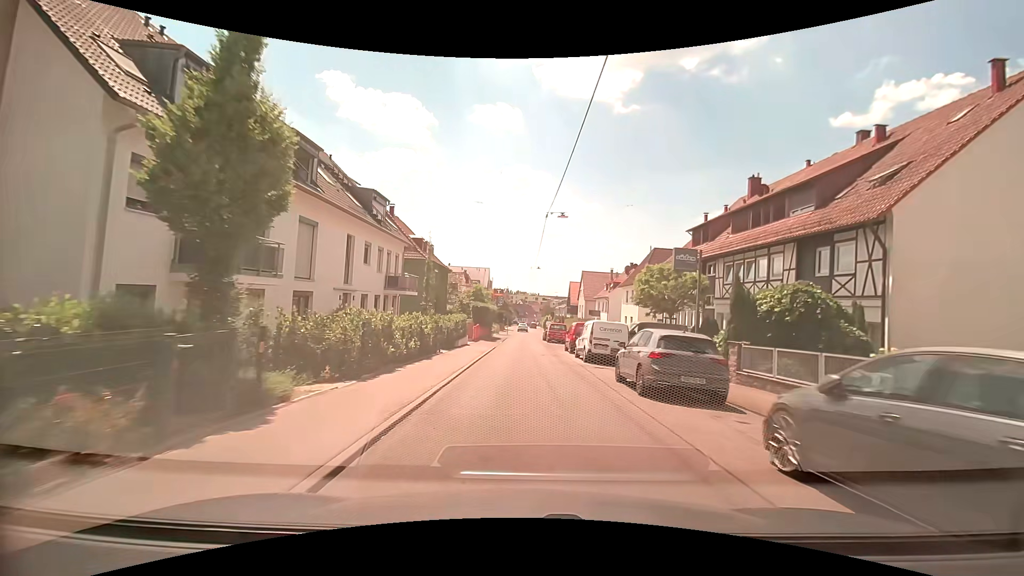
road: residential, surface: asphalt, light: Day
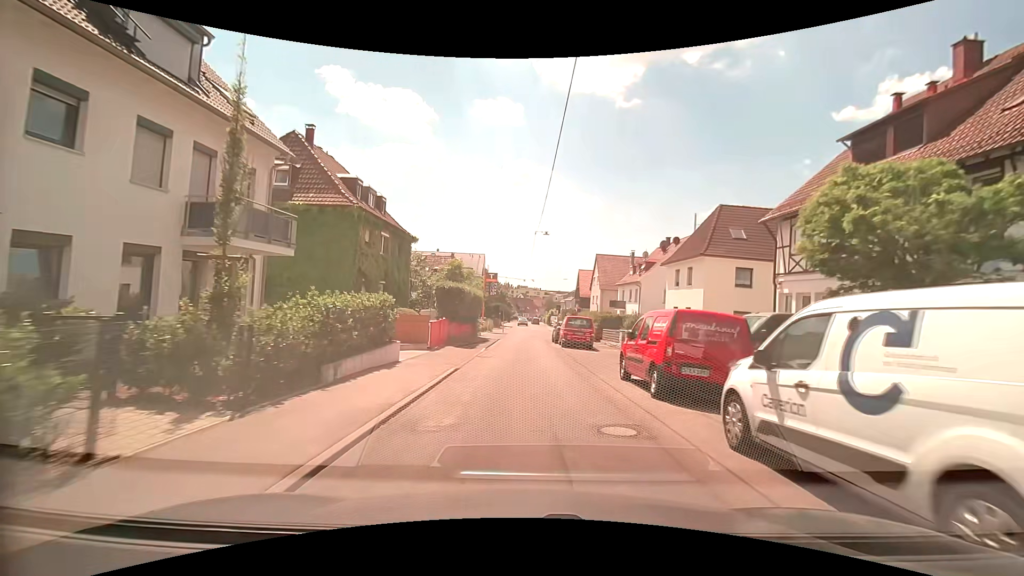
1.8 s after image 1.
(-0.2, +17.9) m; -1°
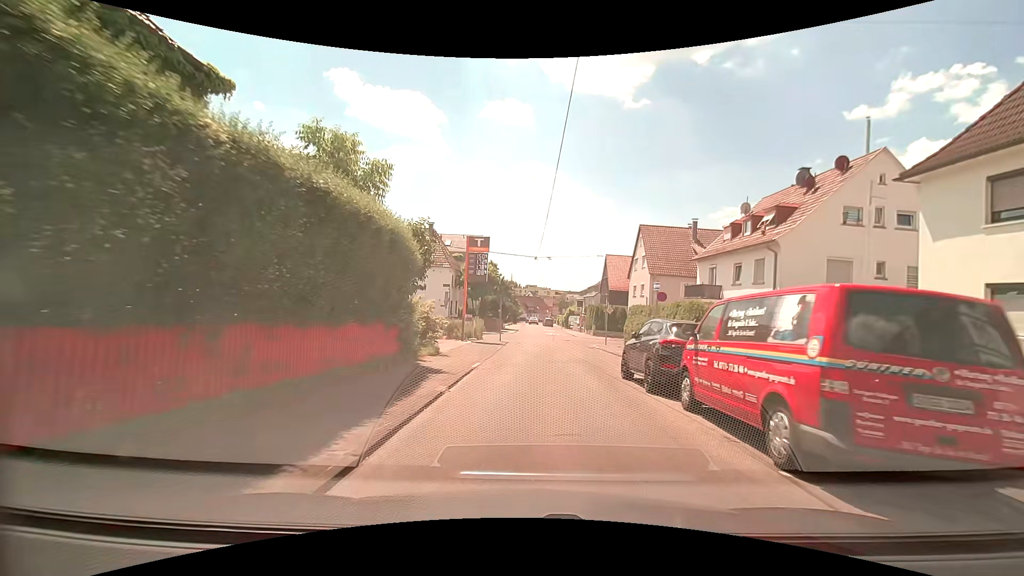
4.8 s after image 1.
(-0.2, +24.7) m; -1°
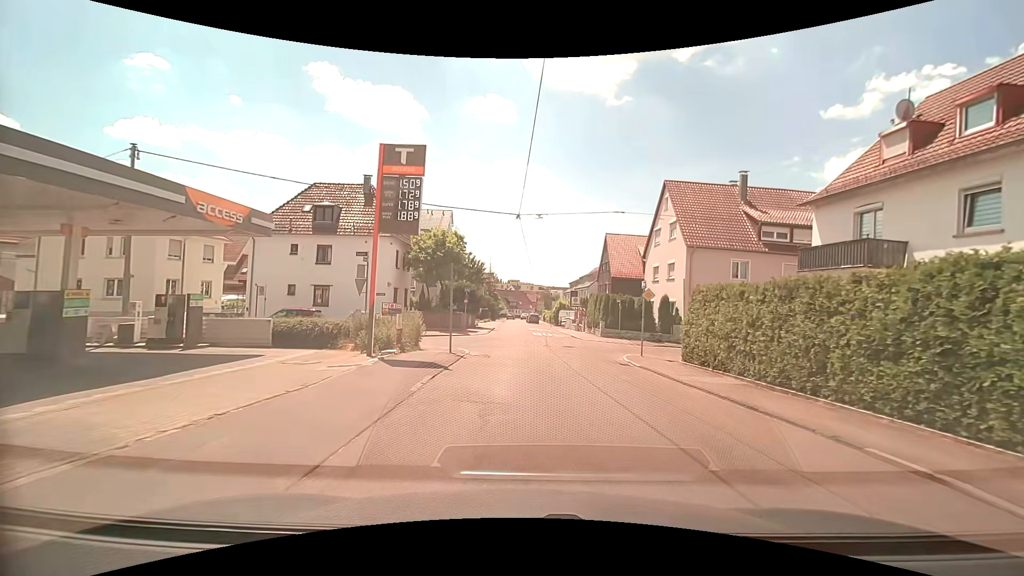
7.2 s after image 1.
(+0.4, +16.3) m; +2°
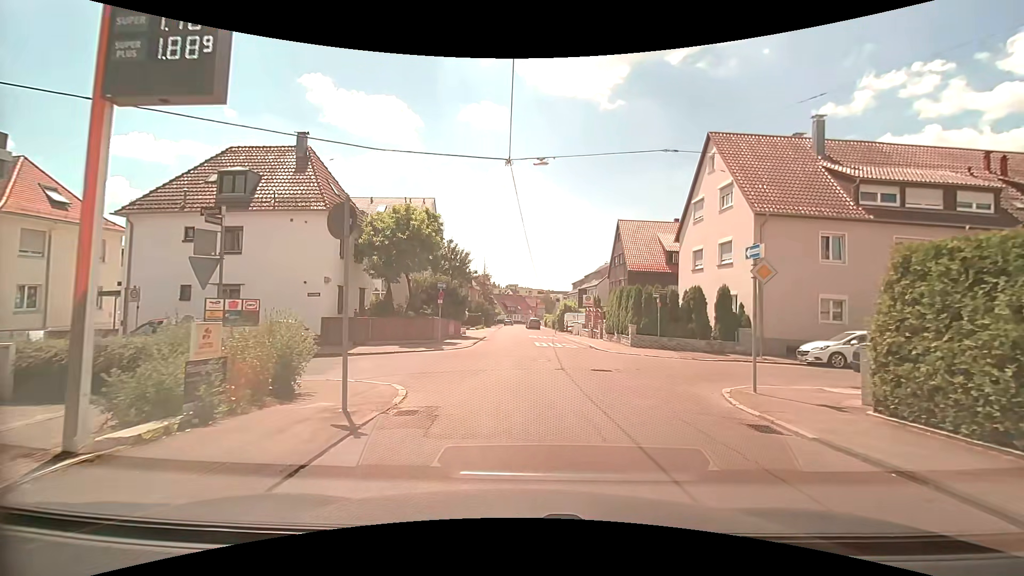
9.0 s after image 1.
(+0.1, +10.4) m; -1°
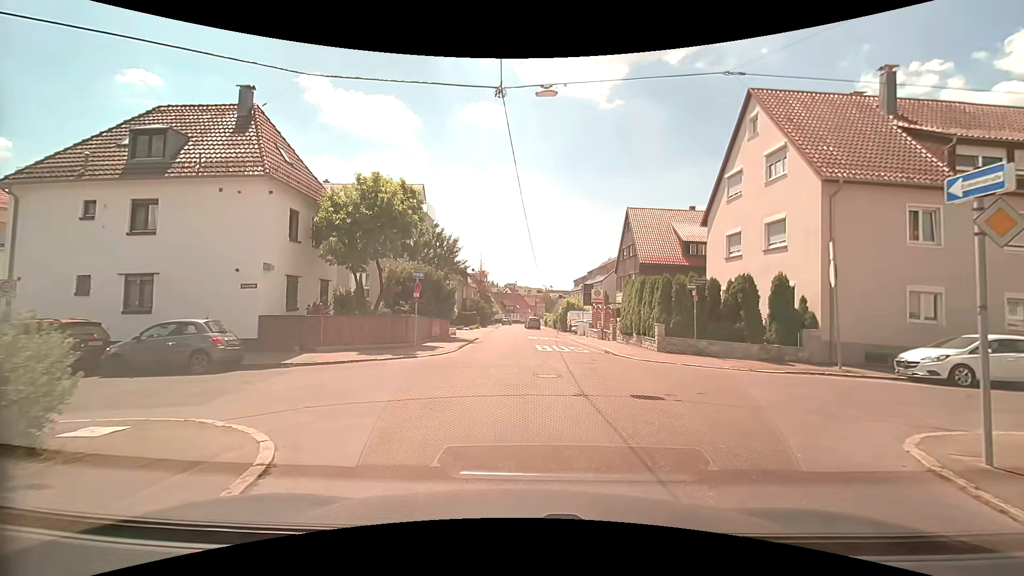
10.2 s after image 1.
(+0.1, +5.3) m; 0°
